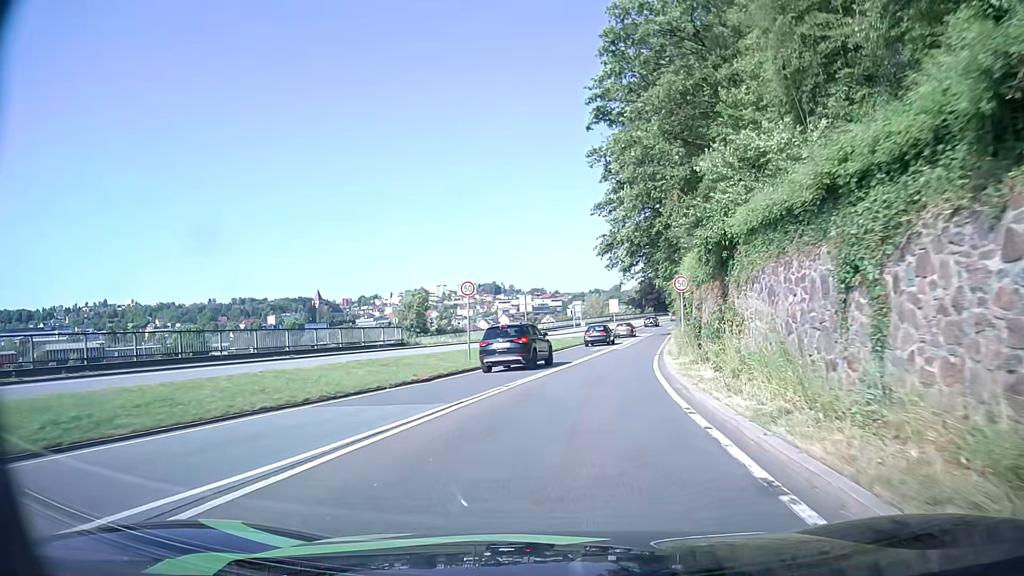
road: primary_link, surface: asphalt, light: Day
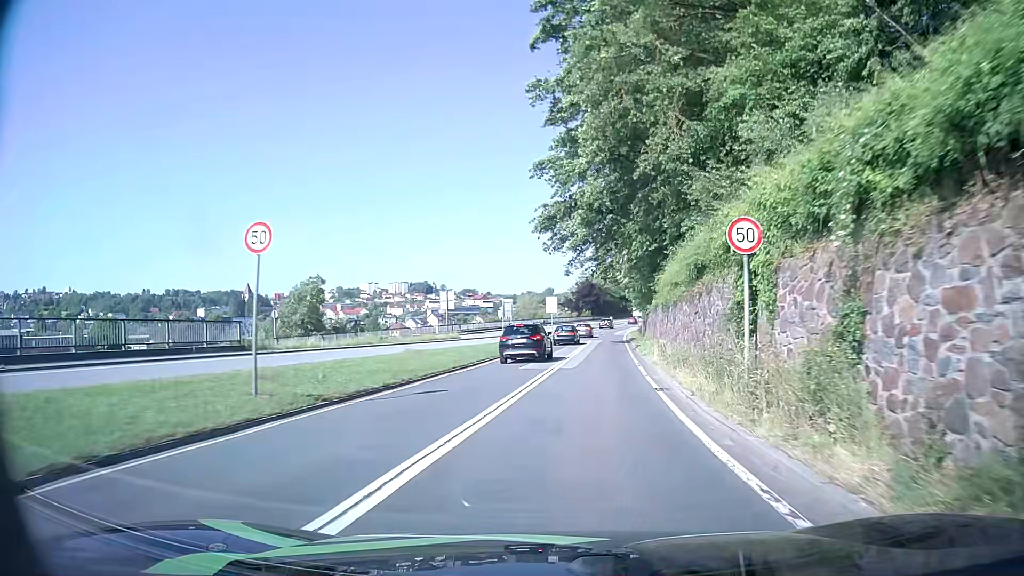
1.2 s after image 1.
(+0.6, +15.0) m; +6°
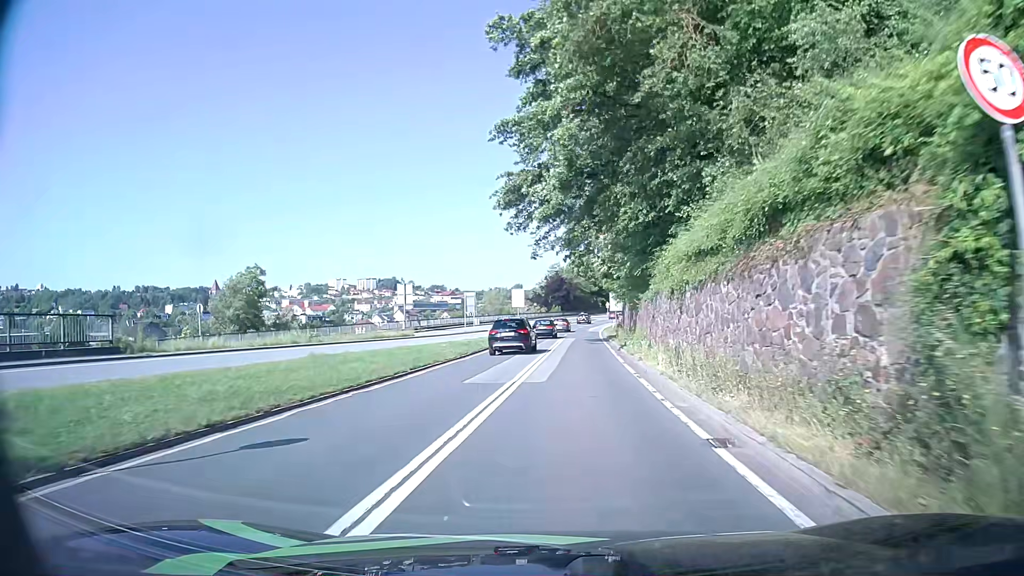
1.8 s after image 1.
(+0.2, +7.5) m; +3°
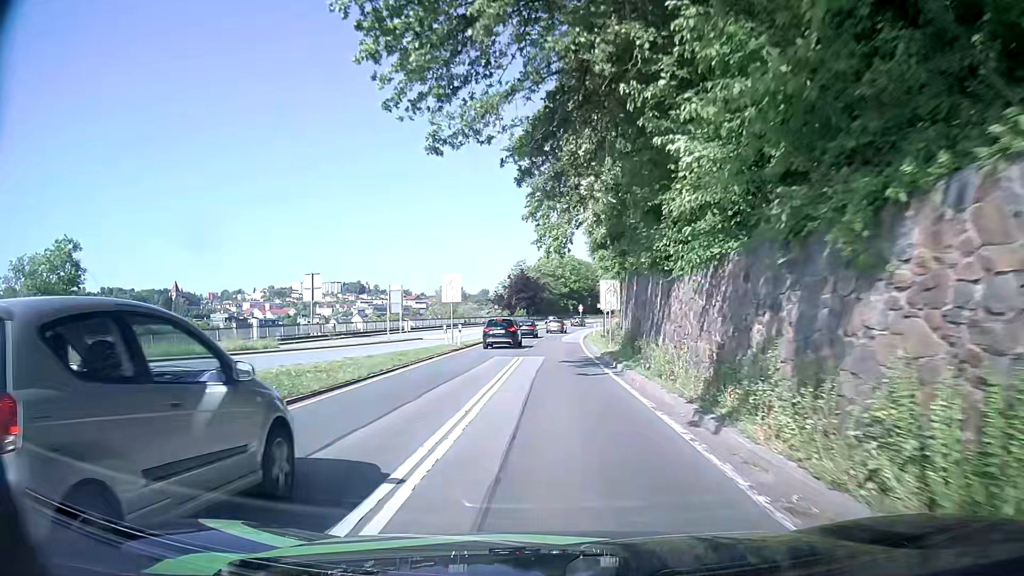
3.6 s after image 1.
(+0.5, +22.2) m; +2°
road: primary
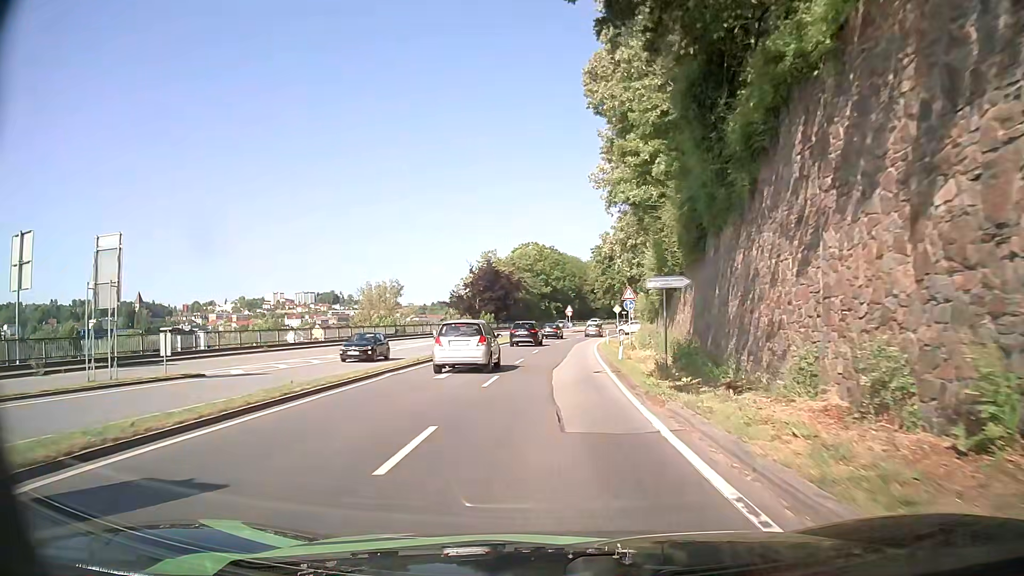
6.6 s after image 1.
(+0.5, +36.0) m; +1°
(0, +10) (0, +20) (+1, +30) (+1, +40) (+2, +50) (+3, +60) (+4, +70) (+6, +80) (+8, +89) (+10, +99) m
